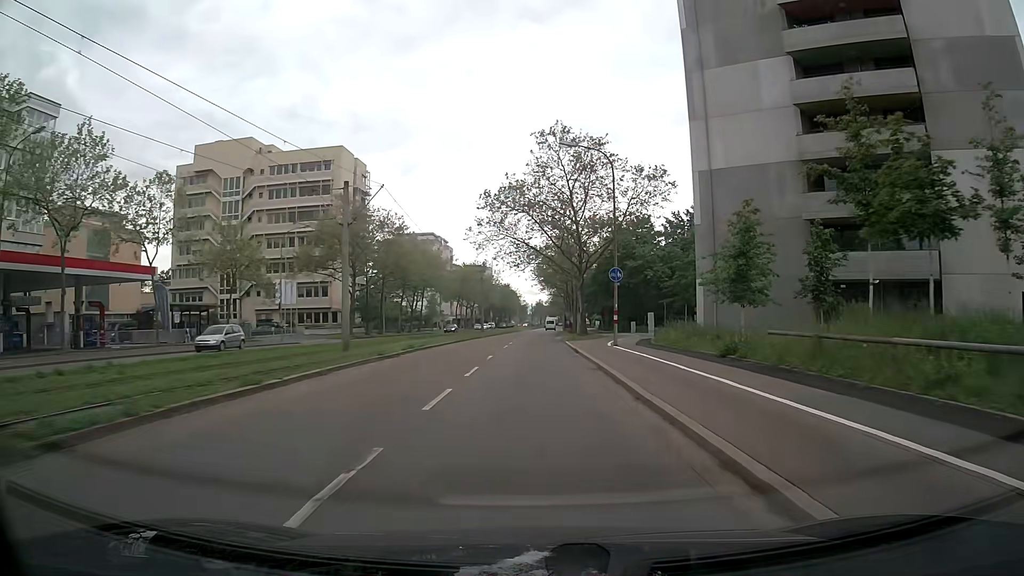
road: tertiary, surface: asphalt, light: Day
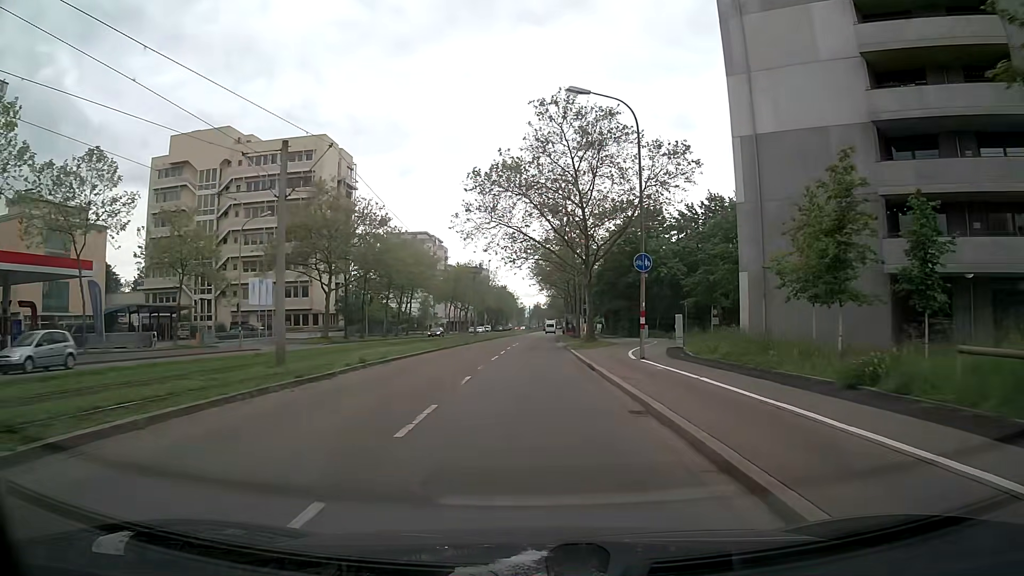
(+0.1, +7.9) m; +1°
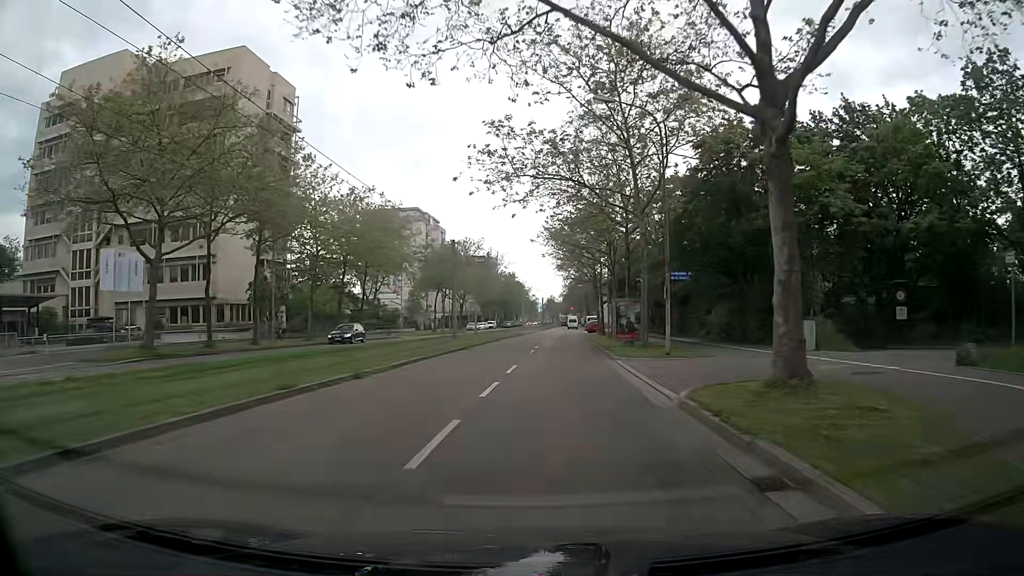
(-0.1, +31.6) m; -1°
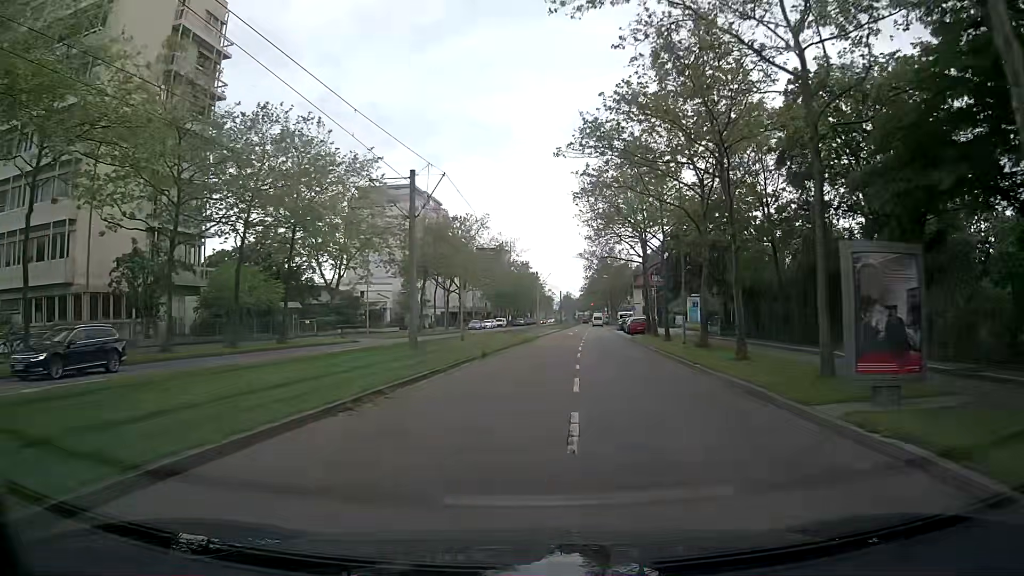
(-0.3, +23.1) m; -1°
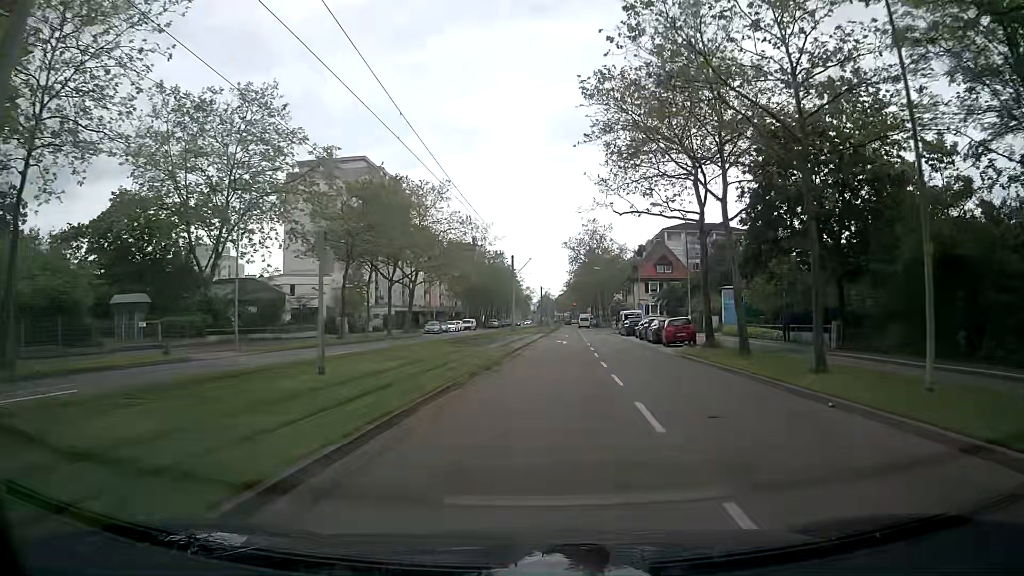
(+0.3, +22.6) m; +2°
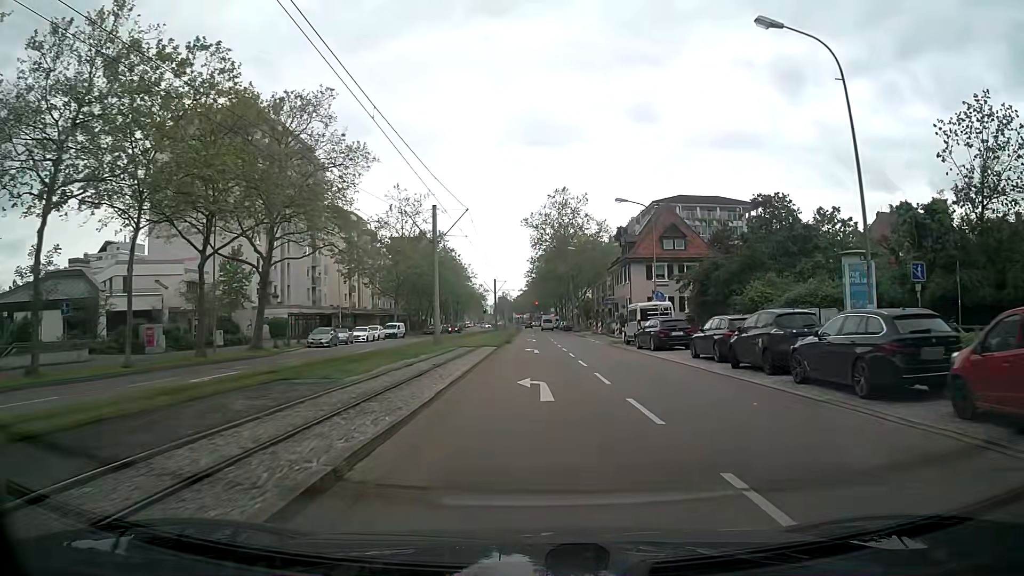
(+1.2, +29.5) m; +3°
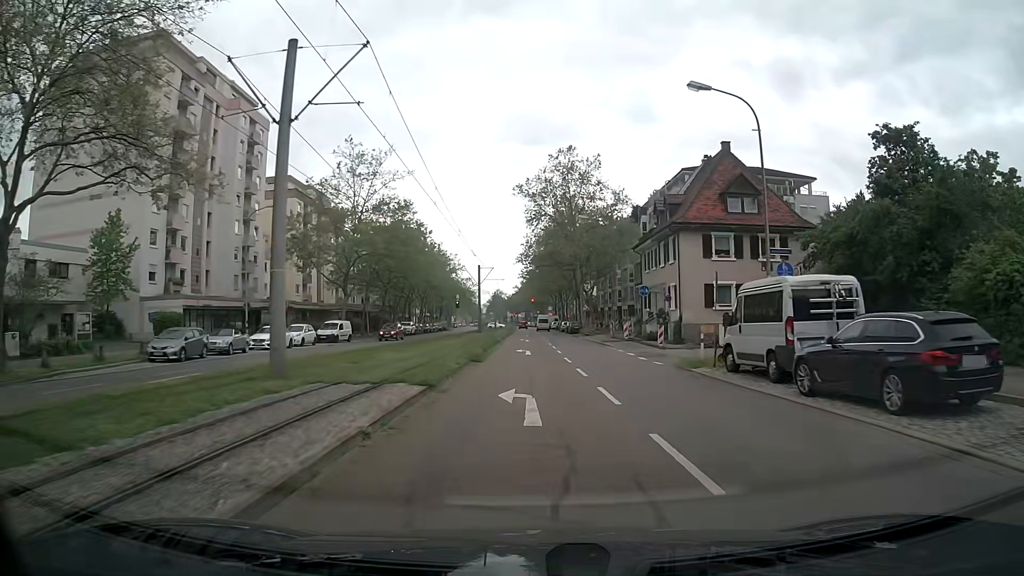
(+0.4, +21.7) m; +2°
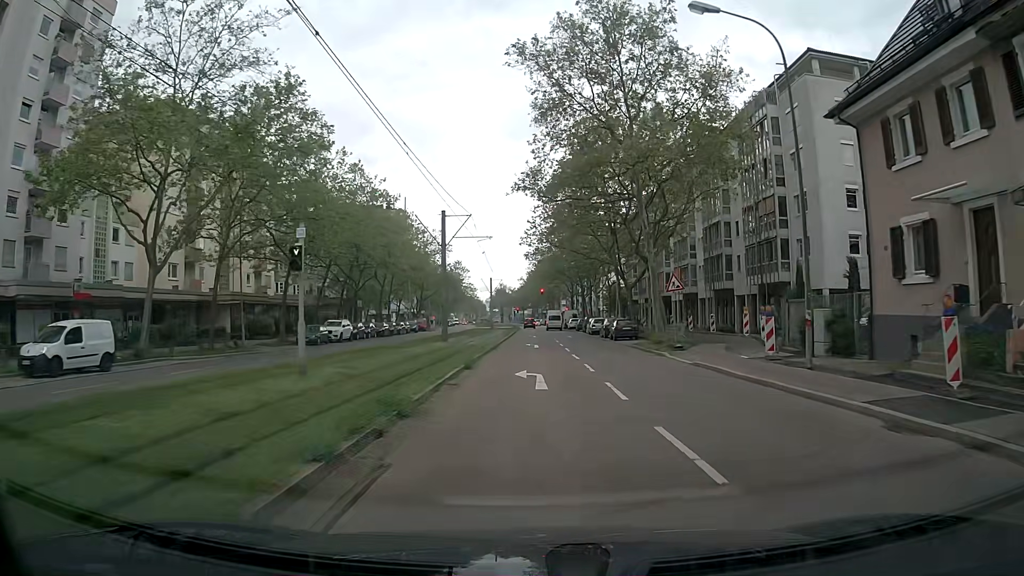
(-0.8, +35.4) m; -1°
